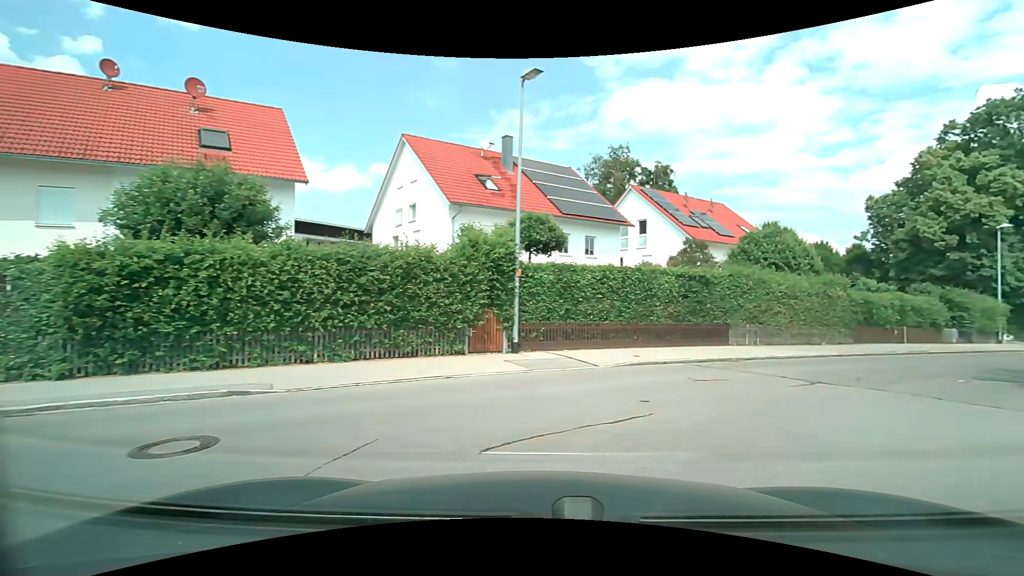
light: Day
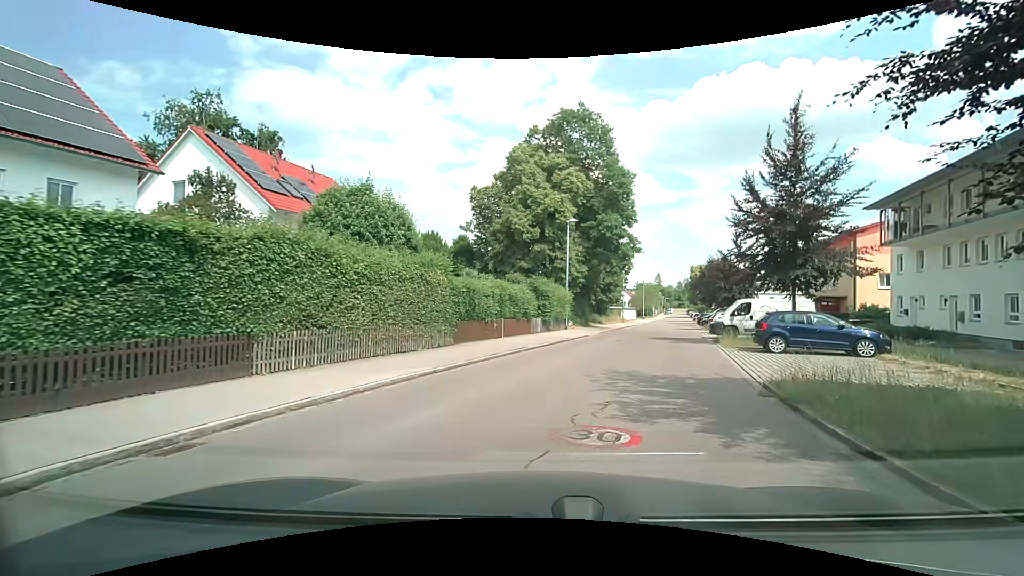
(+4.1, +9.0) m; +40°
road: residential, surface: asphalt
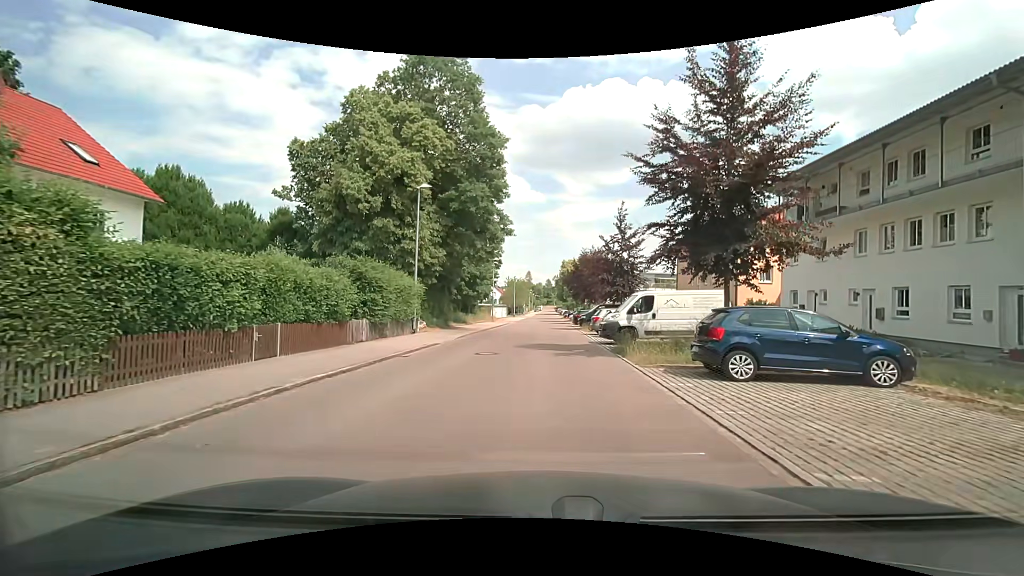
(+1.4, +8.9) m; +14°
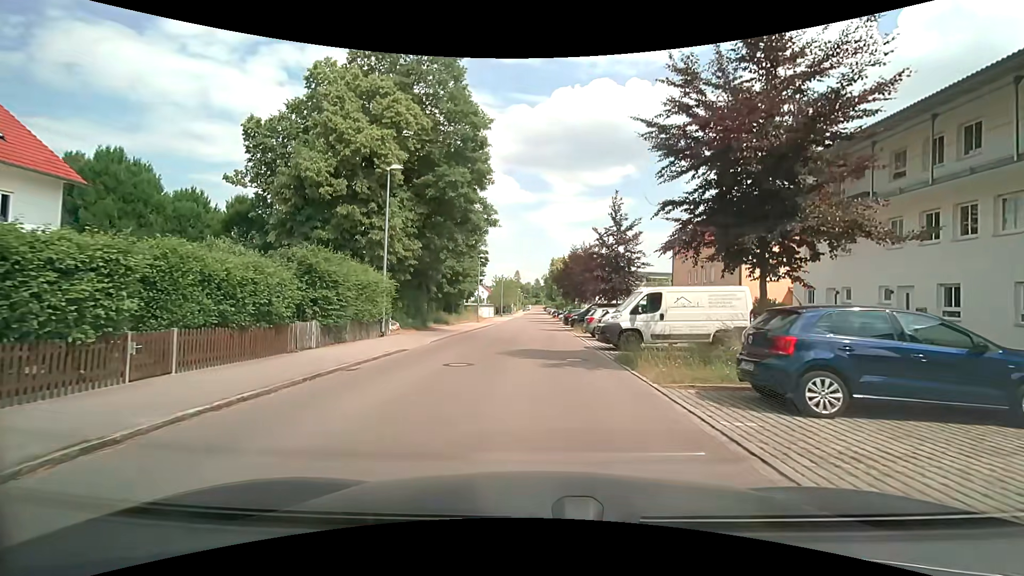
(+0.1, +3.3) m; +3°
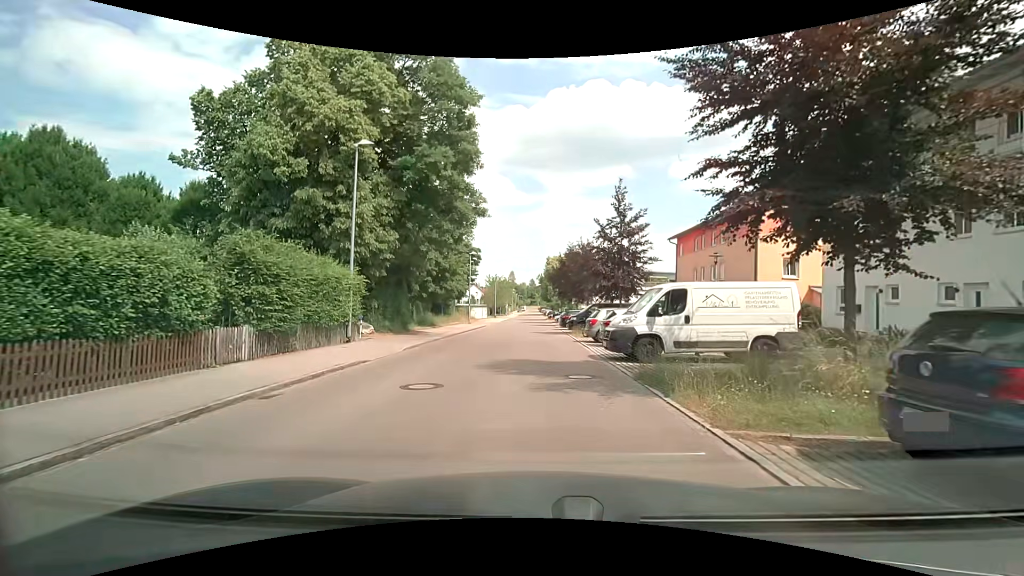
(0.0, +3.4) m; 0°
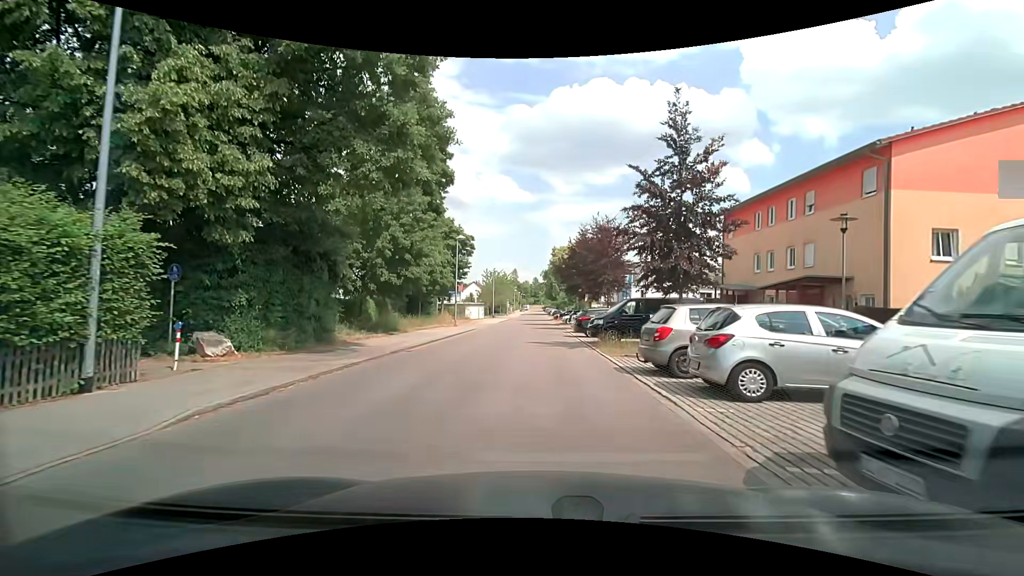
(0.0, +11.4) m; 0°
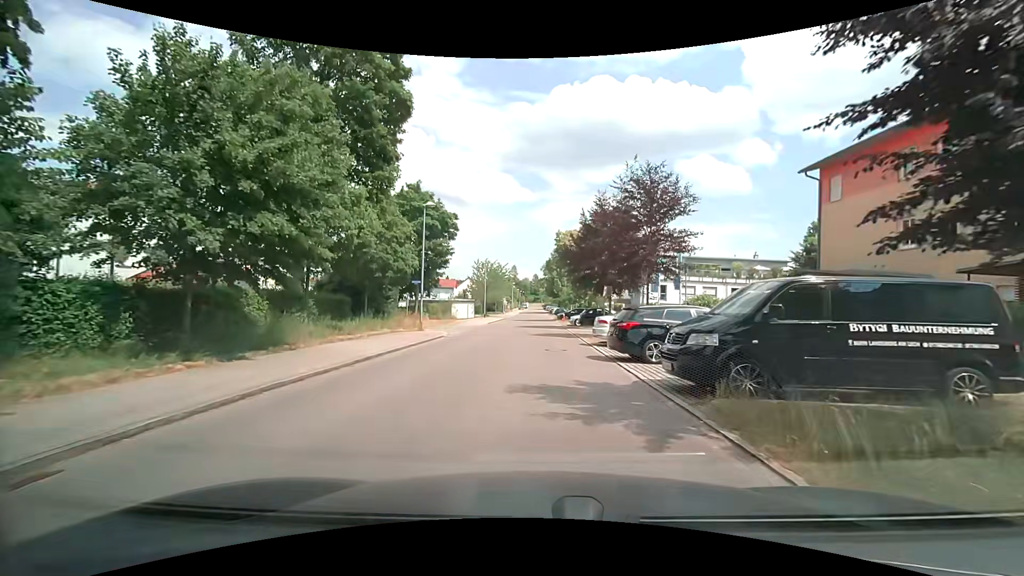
(-0.1, +12.8) m; 0°
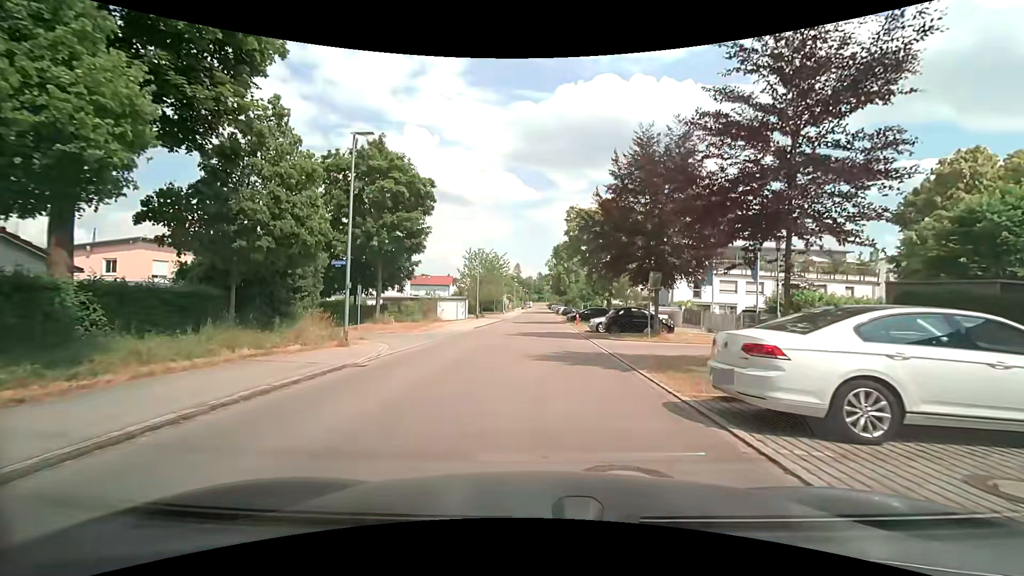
(0.0, +12.4) m; 0°
(0, +10) (0, +20) (0, +30) (0, +40) (0, +50) (0, +60) (+1, +70) (+1, +80) (+1, +90) (+1, +100) m
